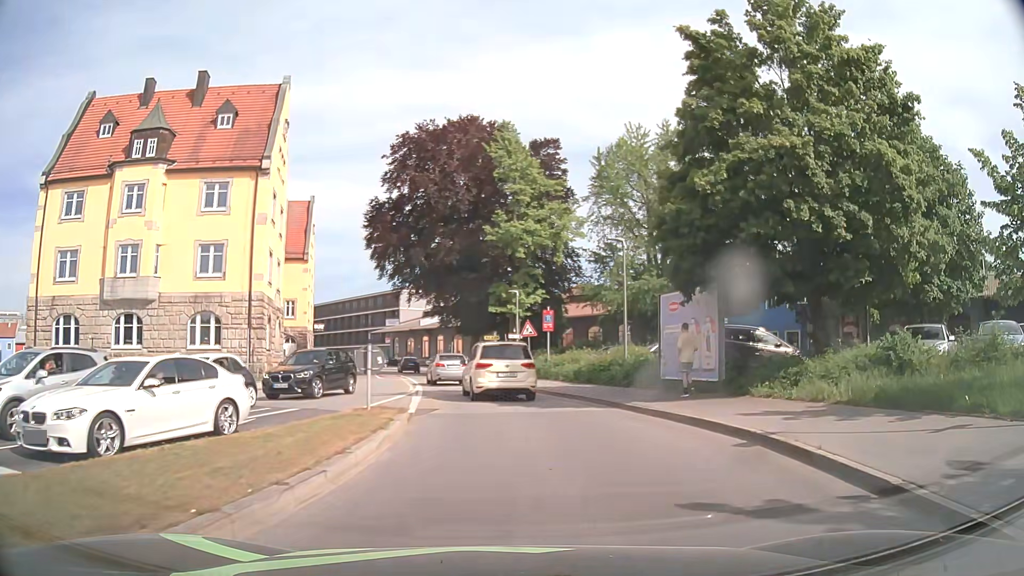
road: residential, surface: asphalt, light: Day
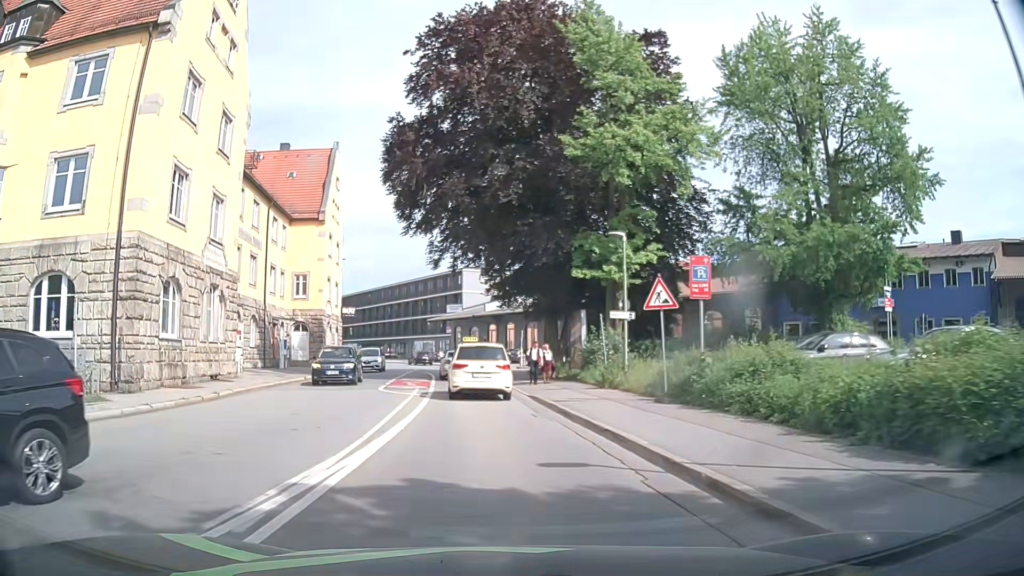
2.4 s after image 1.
(-0.4, +19.1) m; -6°
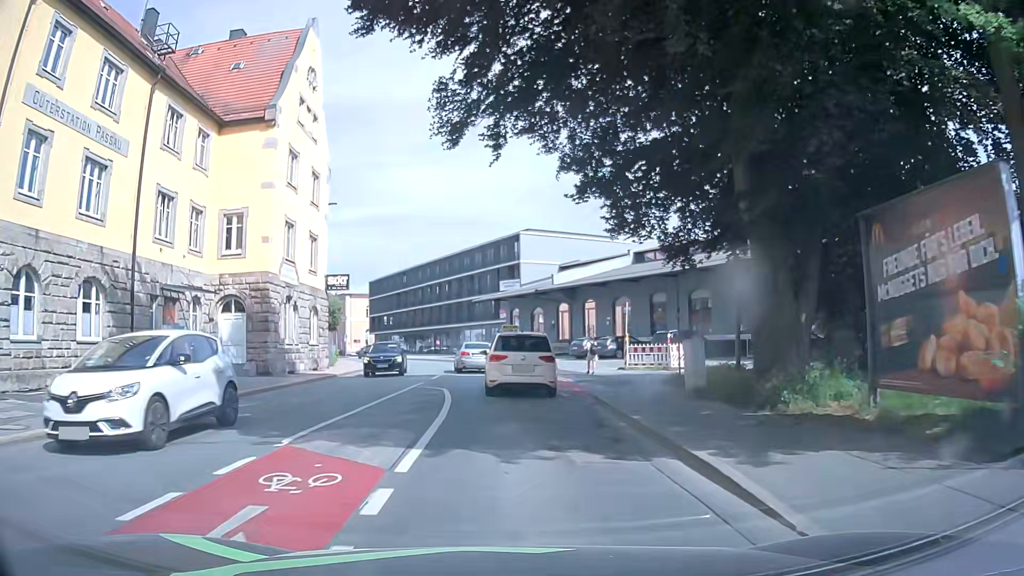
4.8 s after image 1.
(-1.6, +23.3) m; -6°
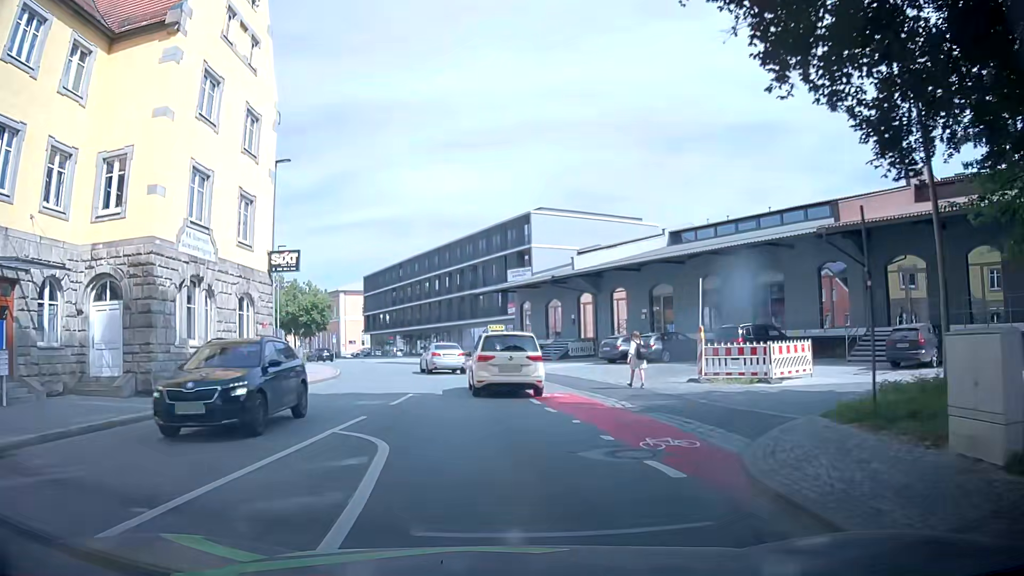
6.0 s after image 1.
(-0.1, +10.6) m; 0°
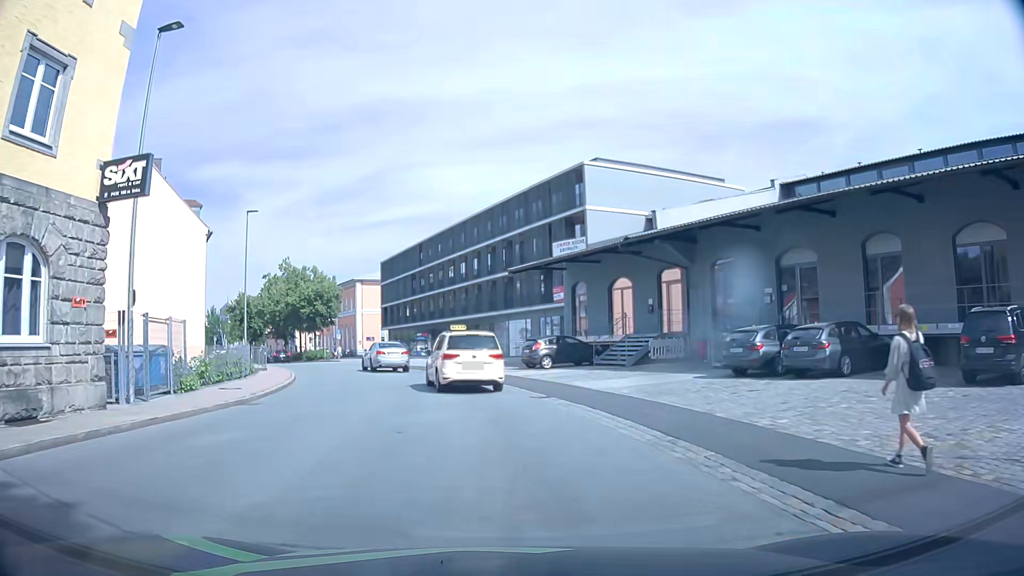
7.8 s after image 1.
(-0.3, +15.0) m; -3°
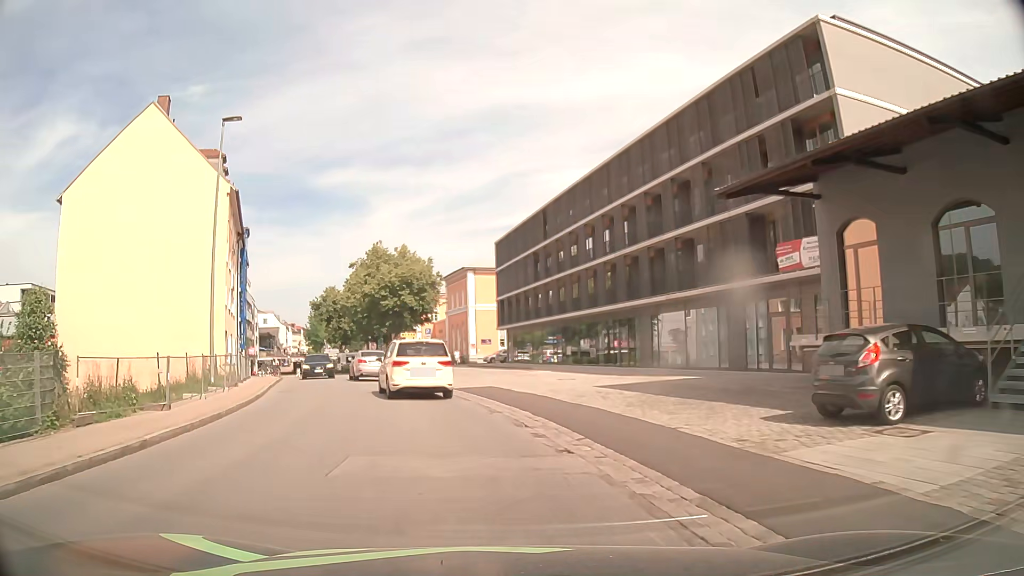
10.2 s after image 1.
(-1.8, +20.7) m; -11°
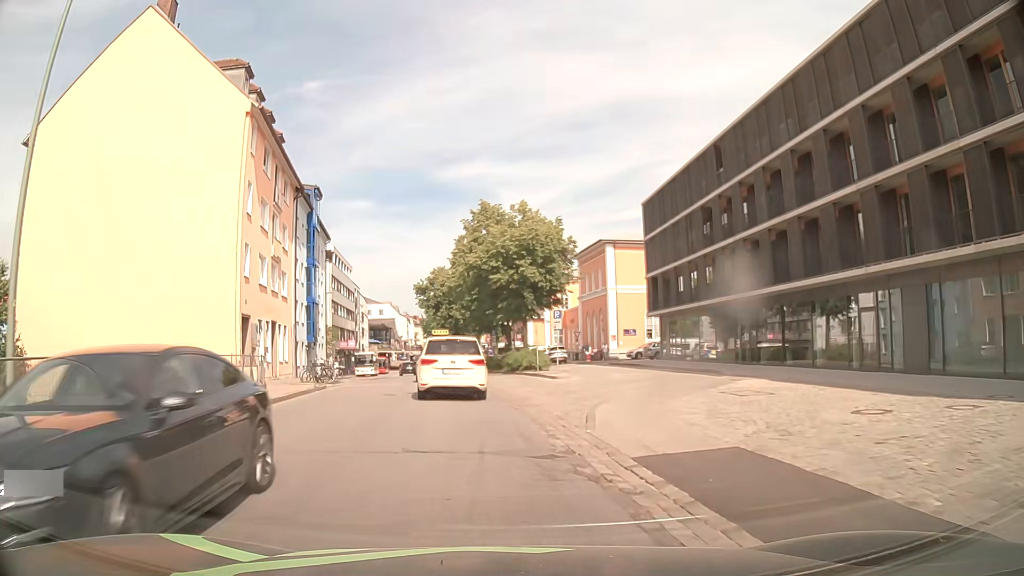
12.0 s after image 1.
(-1.6, +15.8) m; -12°
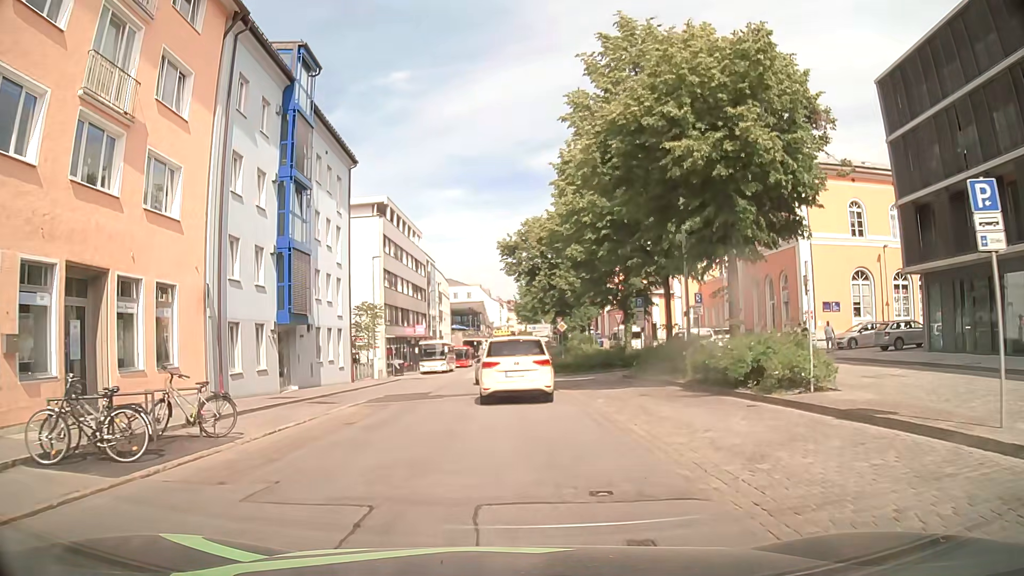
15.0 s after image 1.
(-2.1, +24.4) m; -8°
